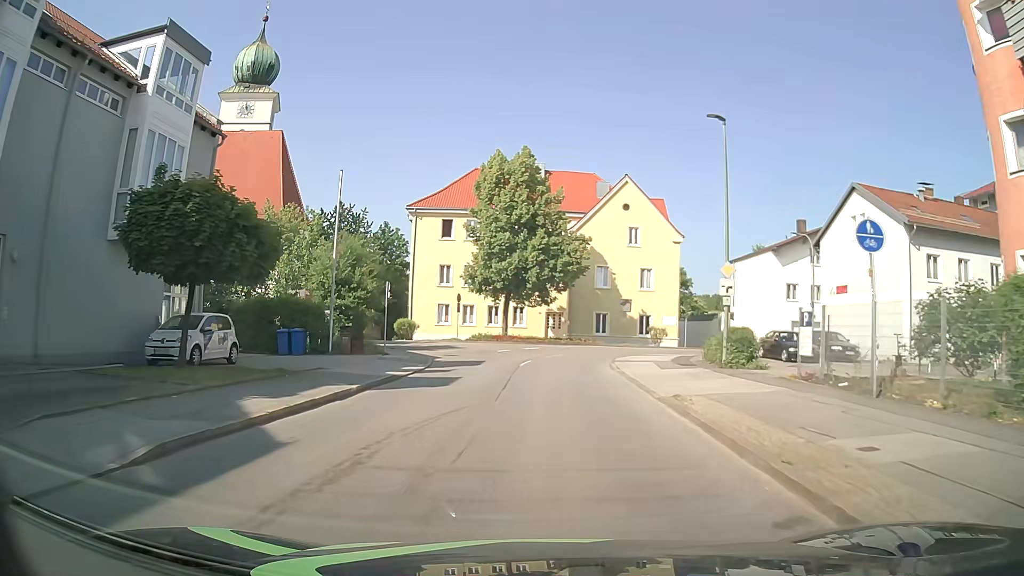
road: unclassified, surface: asphalt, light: Day
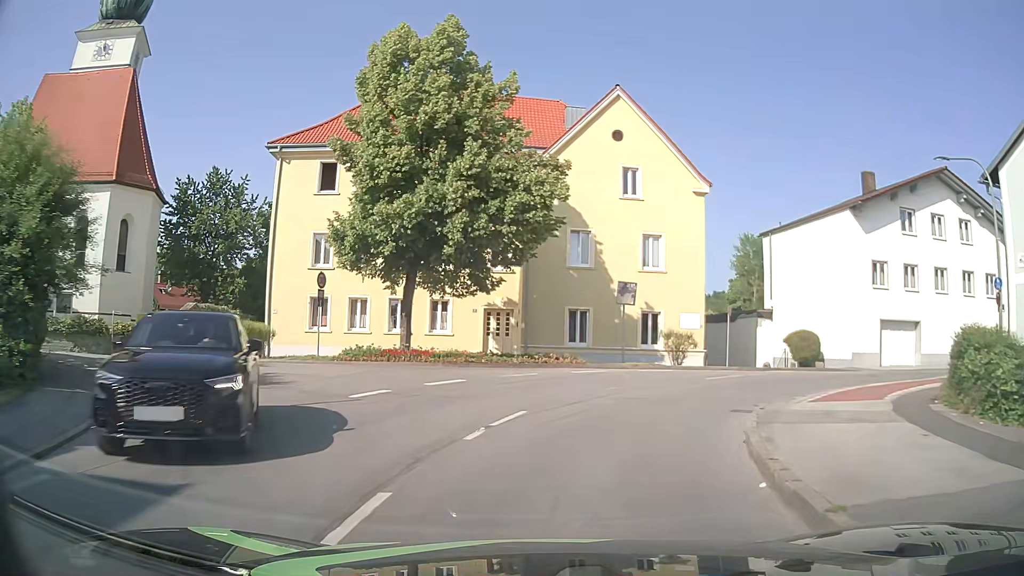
(+0.6, +21.1) m; +5°
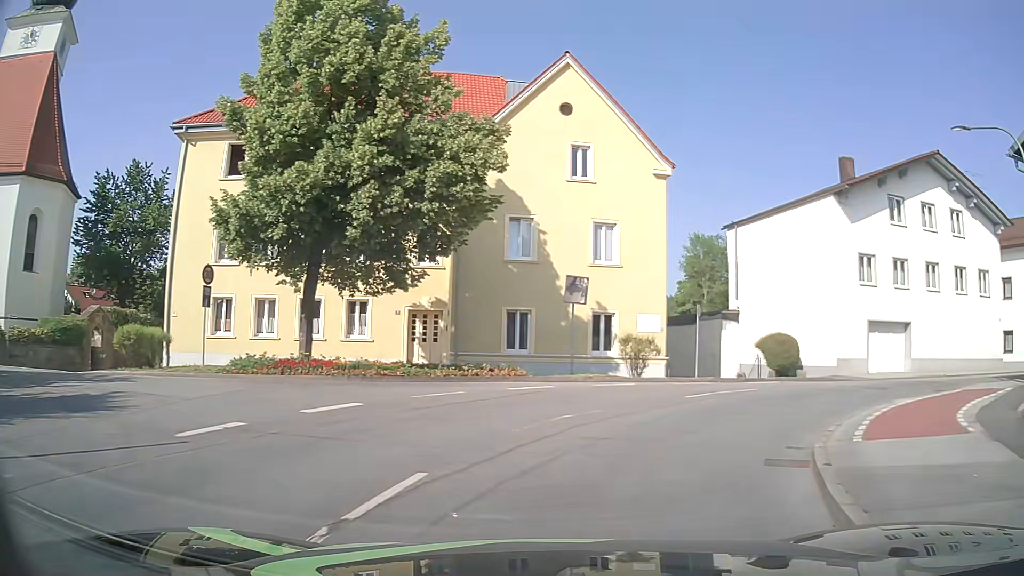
(+0.1, +4.6) m; +4°
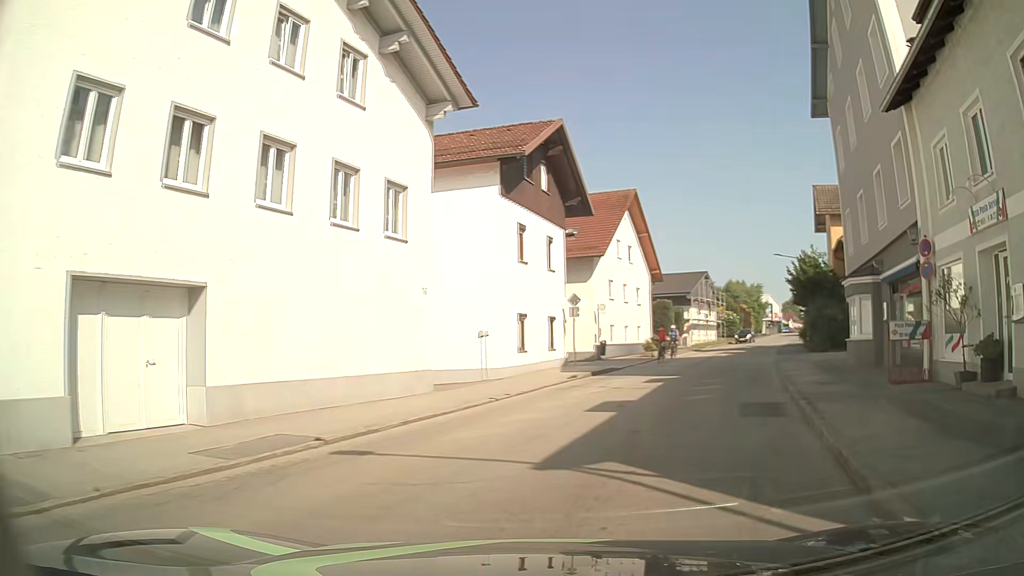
(+9.9, +17.8) m; +58°
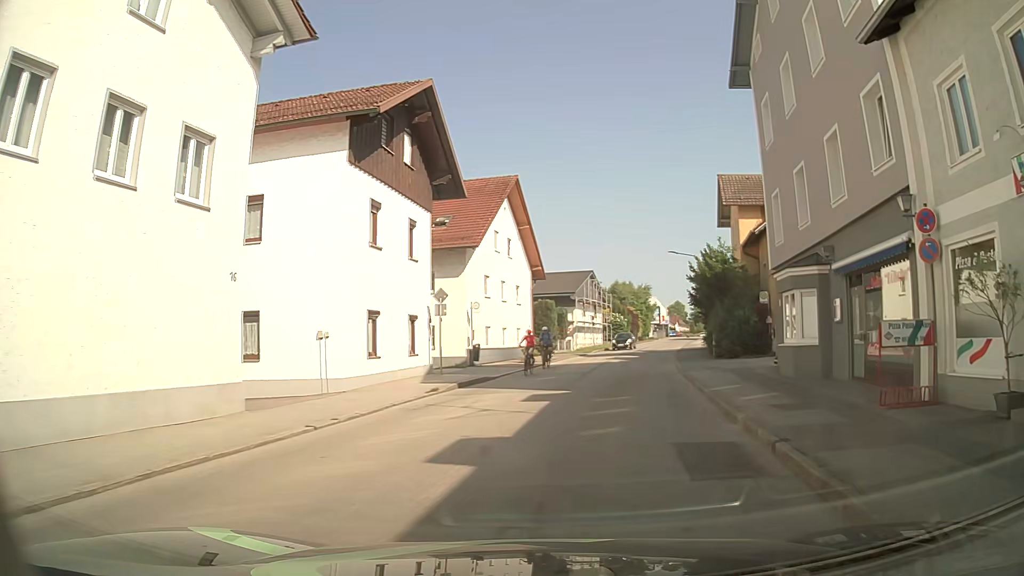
(+0.7, +4.7) m; +13°
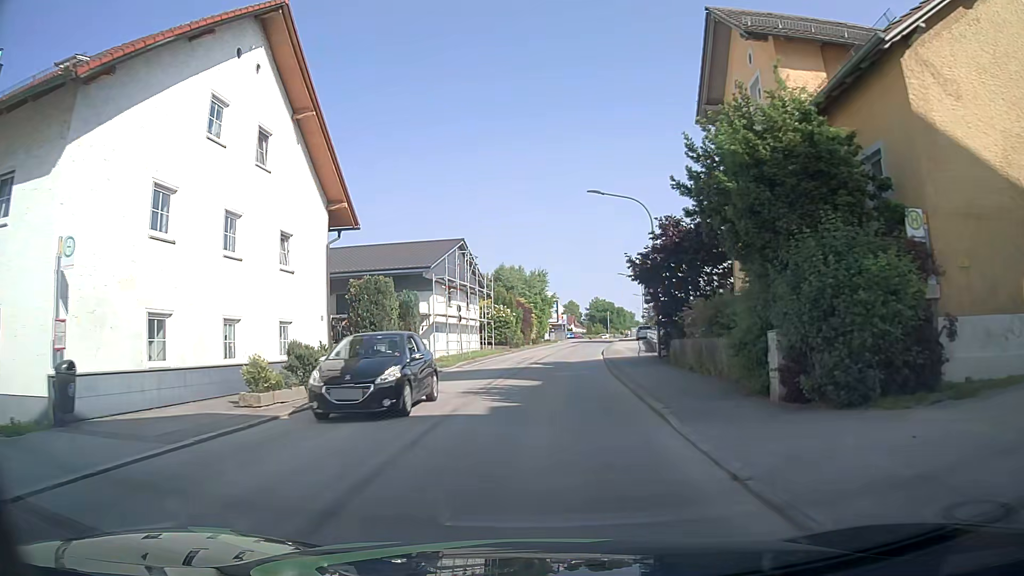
(+2.4, +22.3) m; +8°
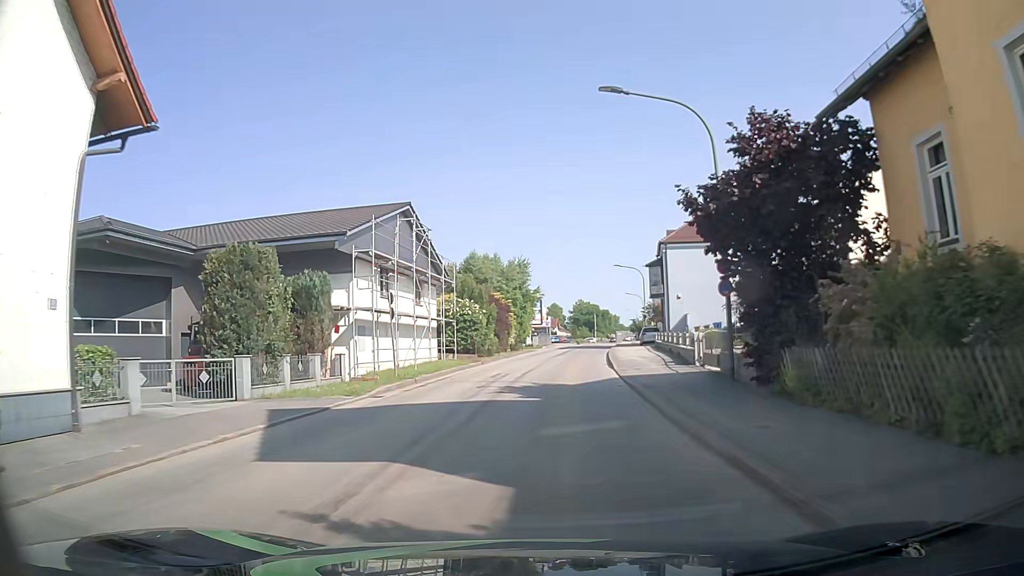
(+0.3, +13.1) m; +2°
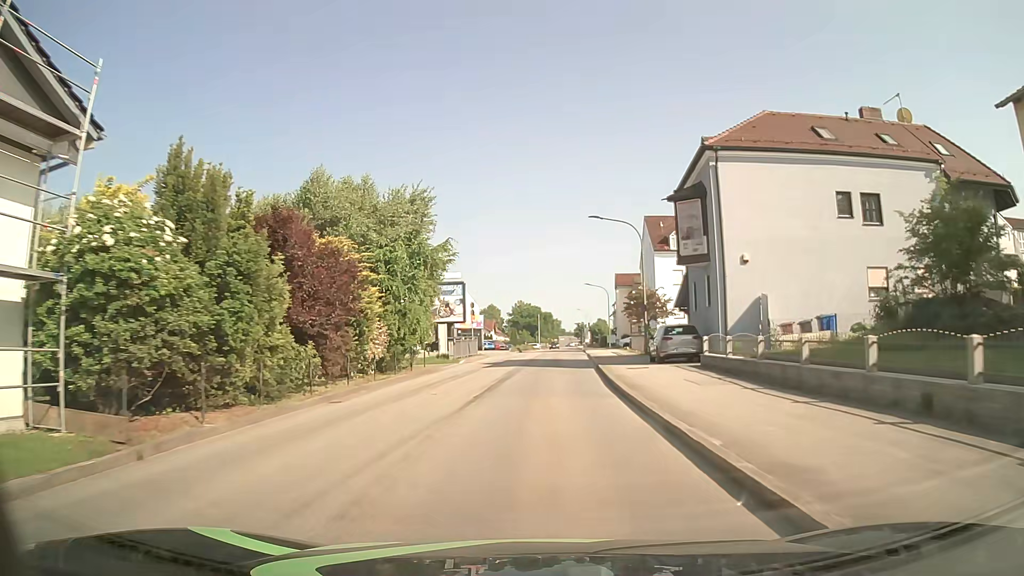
(+1.4, +27.8) m; +6°
(0, +10) (0, +20) (+1, +30) (+1, +40) (+2, +50) (+2, +60) (+3, +70) (+3, +80) (+4, +90) (+4, +100) m
